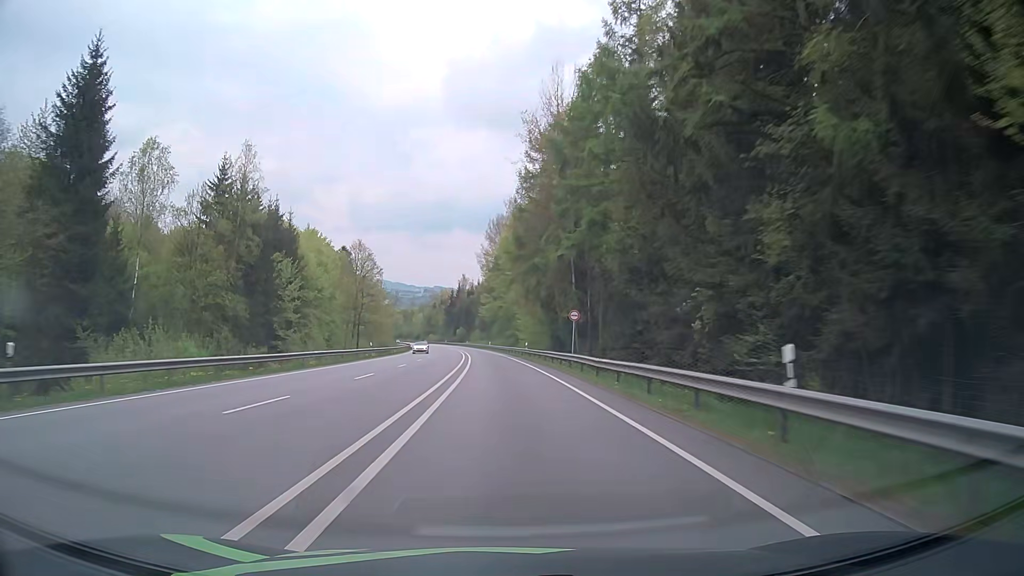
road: primary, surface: asphalt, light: Day
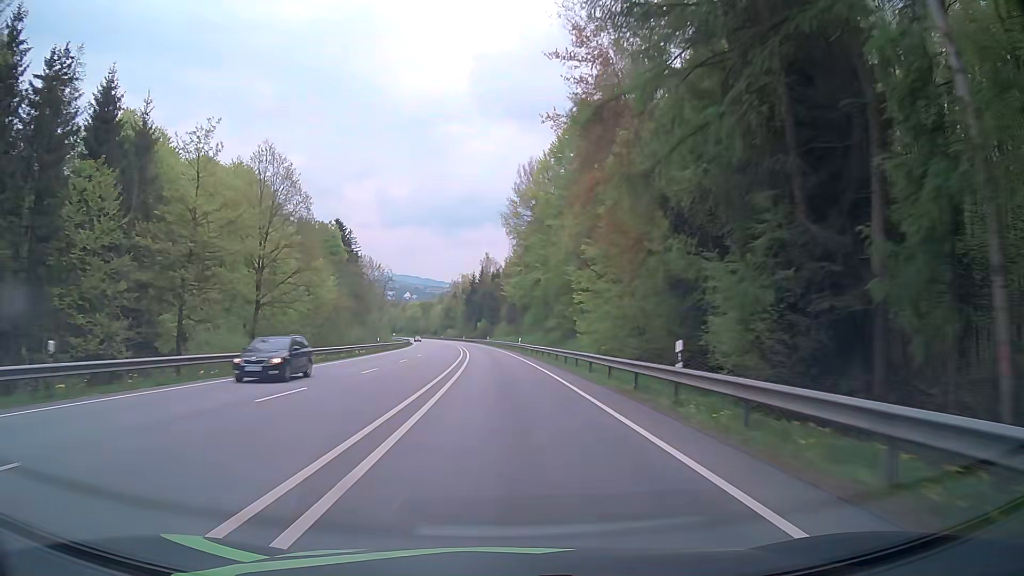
(-1.1, +46.5) m; -2°
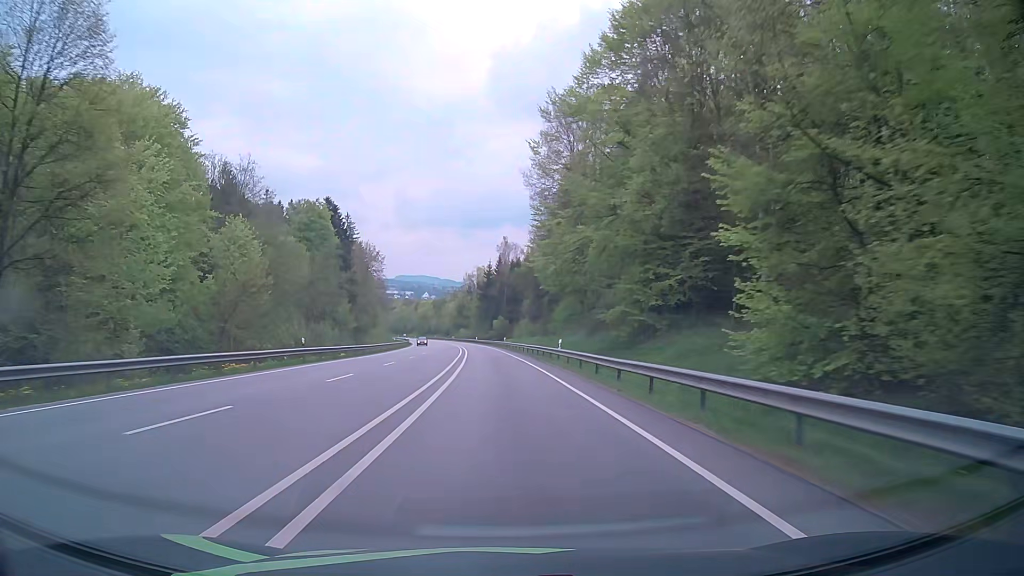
(-0.6, +29.7) m; -2°
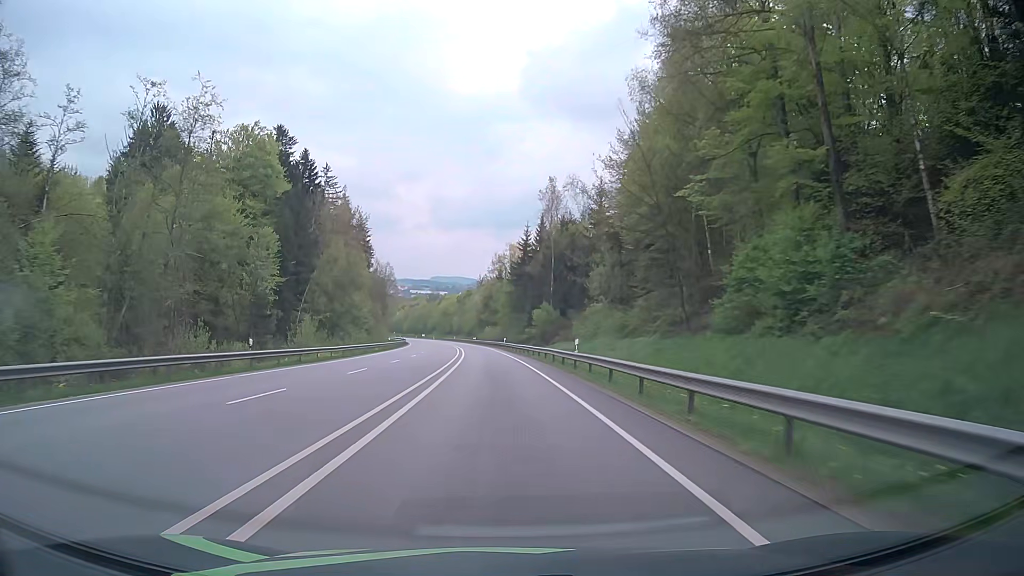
(-1.2, +56.0) m; -3°
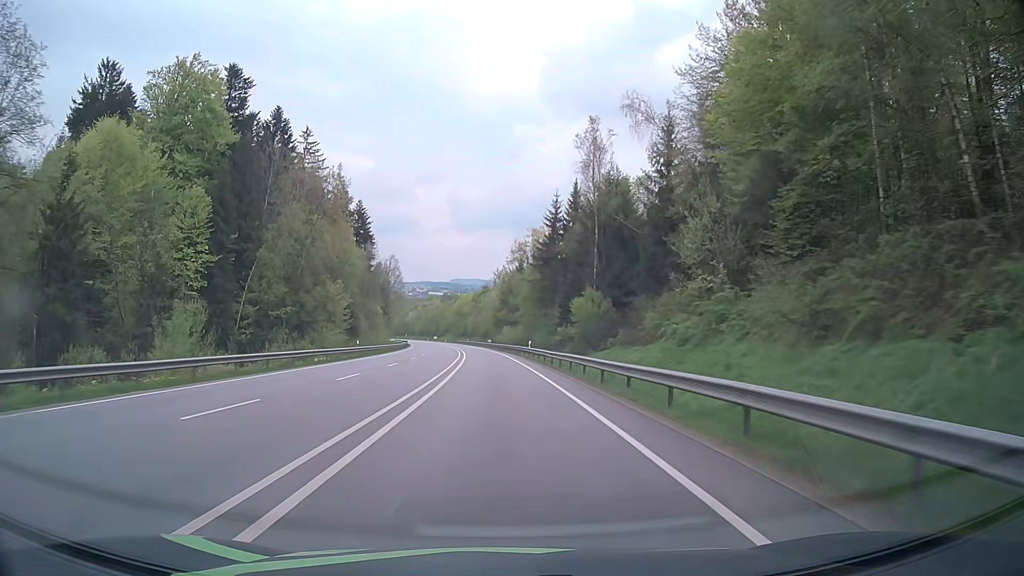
(-0.4, +26.5) m; -2°
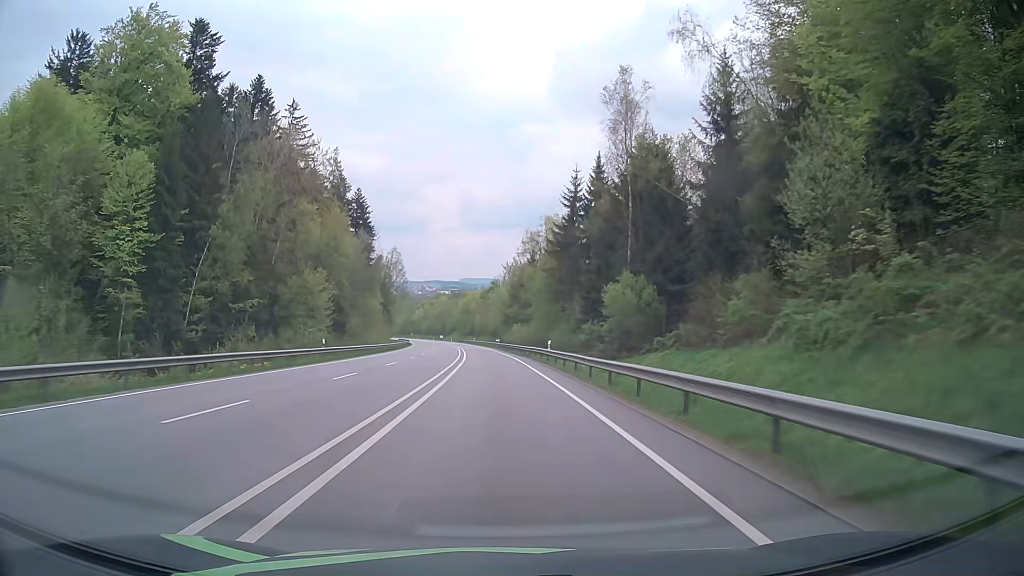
(-0.1, +13.0) m; -1°
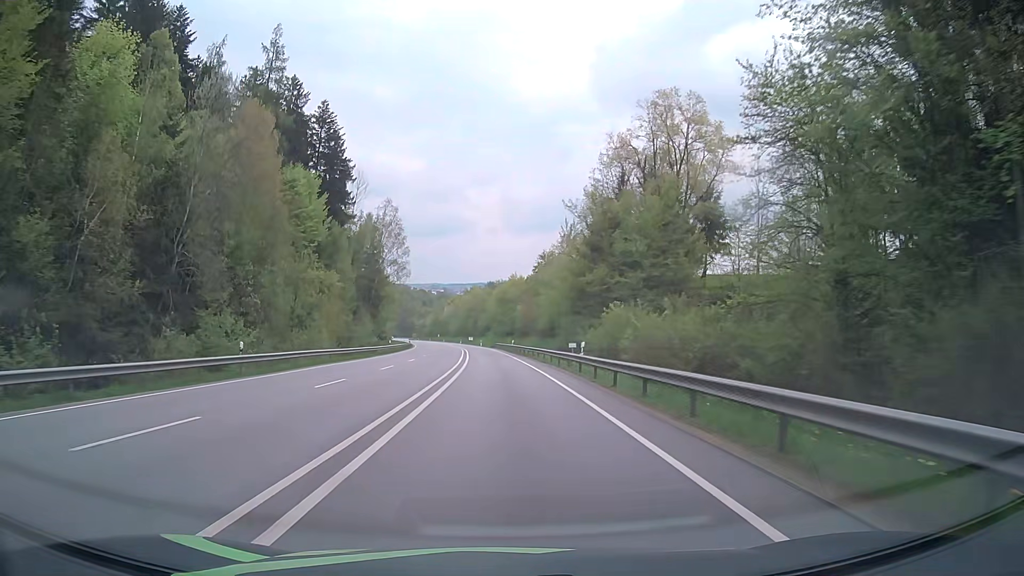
(-2.2, +63.7) m; -4°
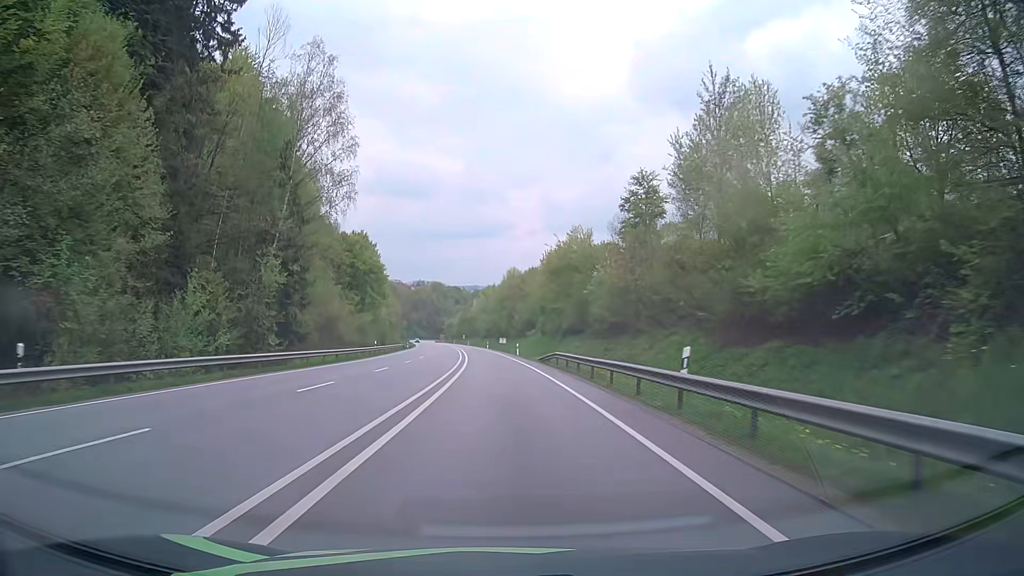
(-2.1, +62.9) m; -3°
(0, +10) (0, +20) (-1, +30) (-1, +40) (-1, +50) (-2, +60) (-3, +70) (-3, +80) (-4, +90) (-5, +100) m
